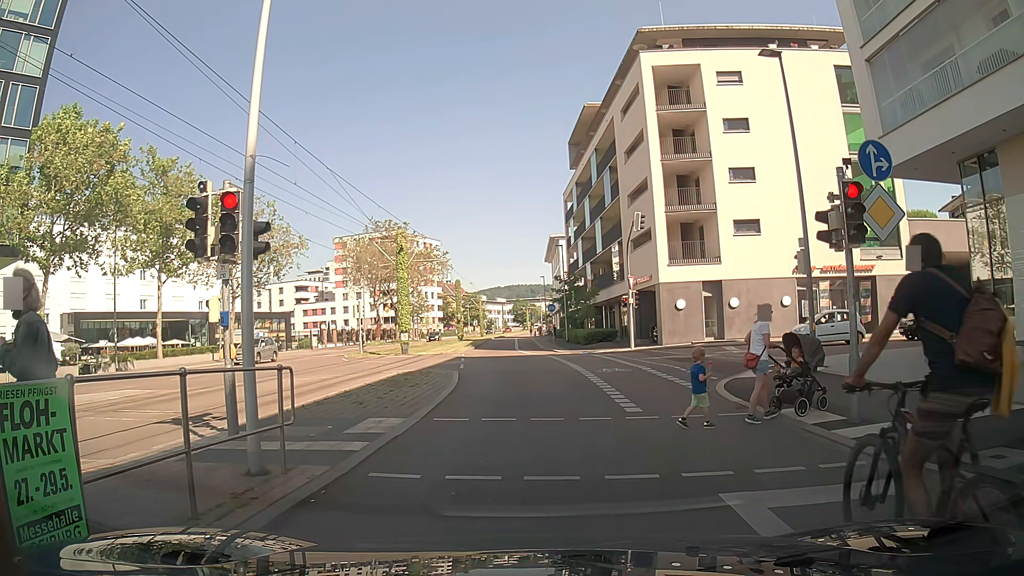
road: secondary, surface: asphalt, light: Day
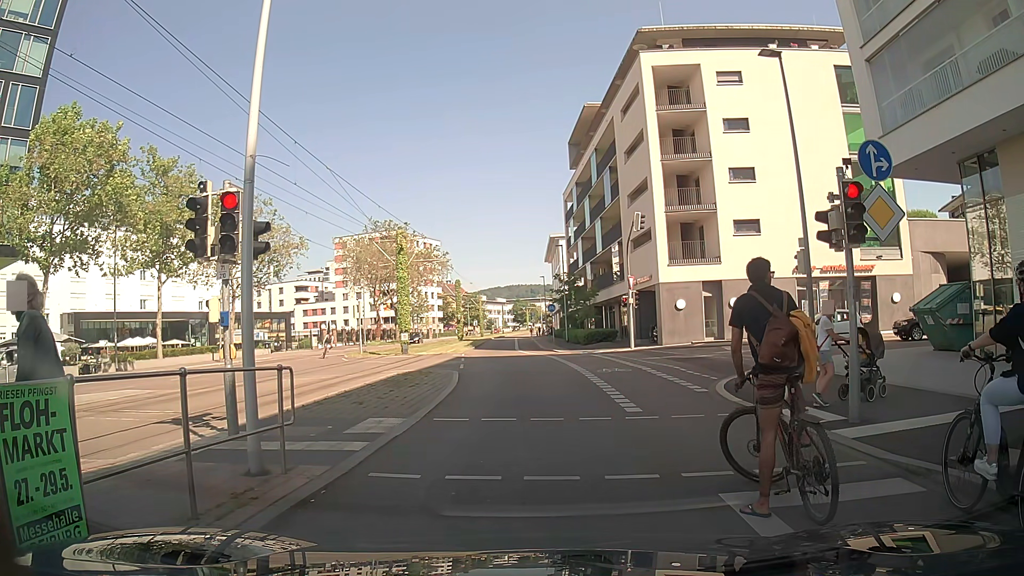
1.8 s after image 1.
(0.0, 0.0) m; 0°
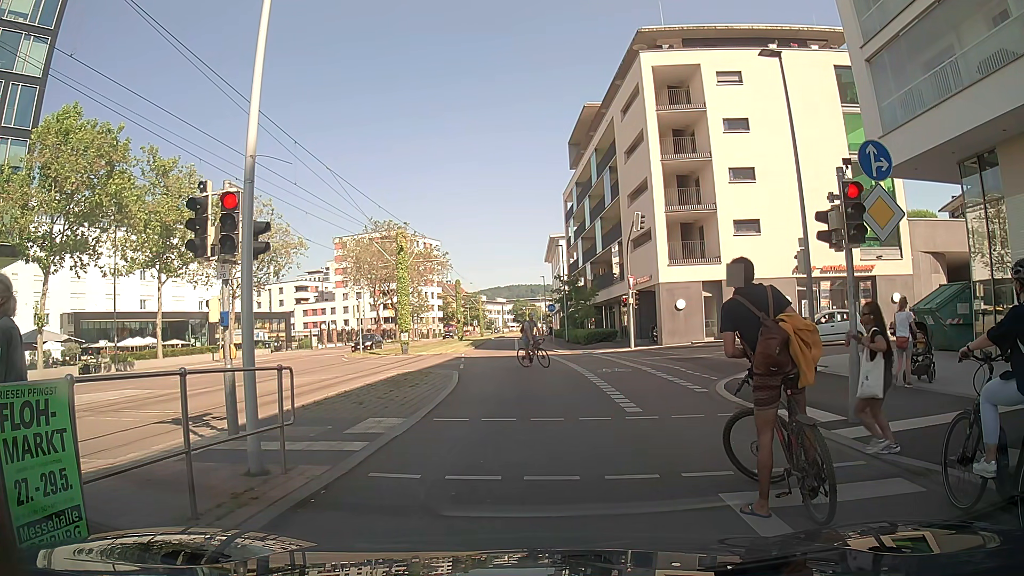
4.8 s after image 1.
(0.0, 0.0) m; 0°
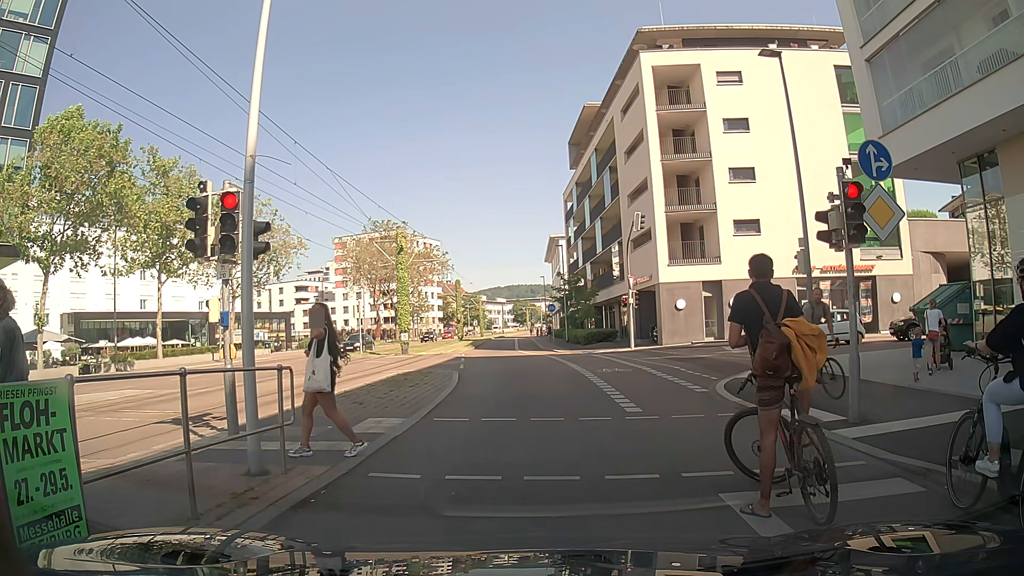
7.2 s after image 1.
(0.0, 0.0) m; 0°
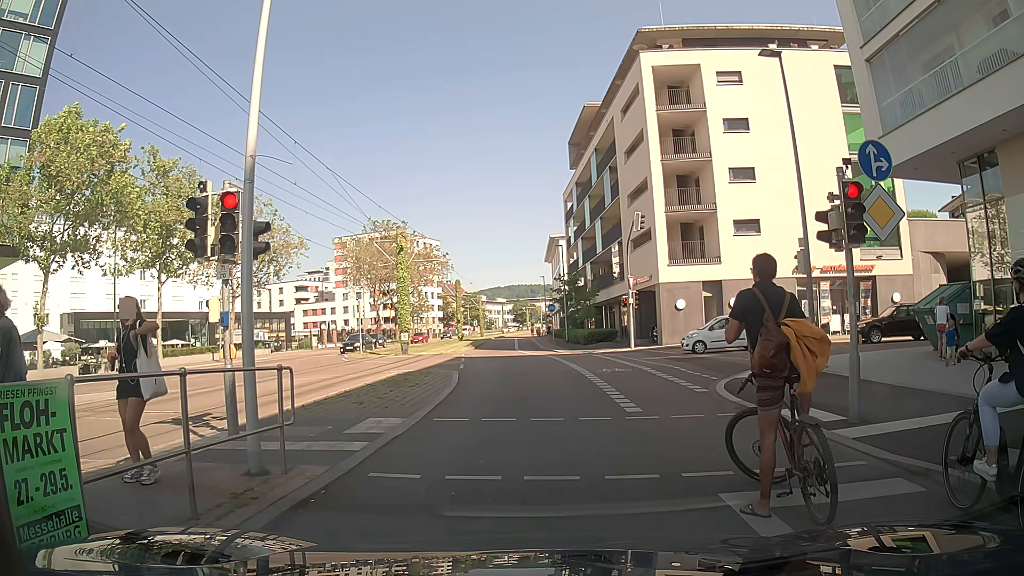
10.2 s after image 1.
(0.0, 0.0) m; 0°
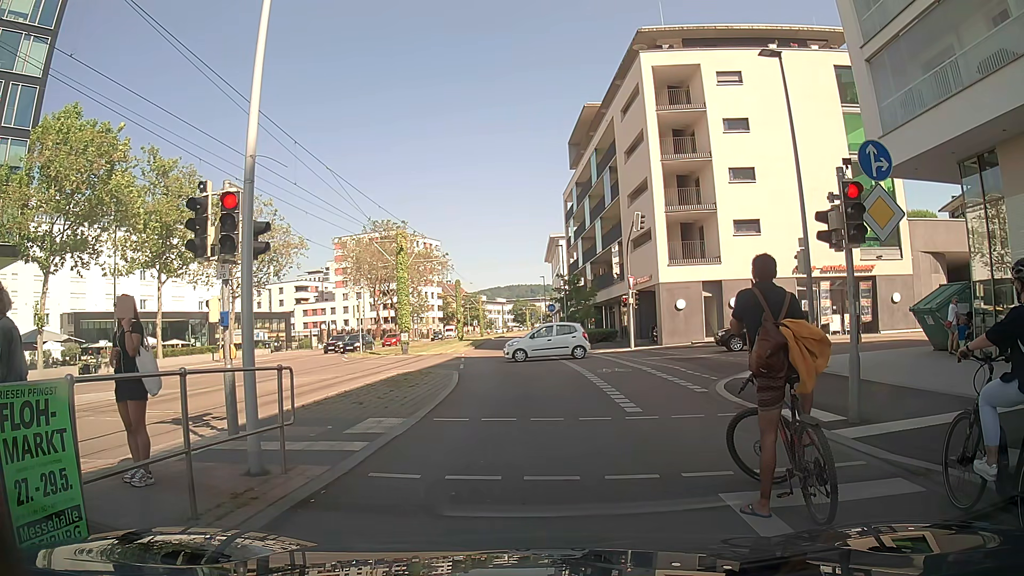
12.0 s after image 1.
(0.0, 0.0) m; 0°
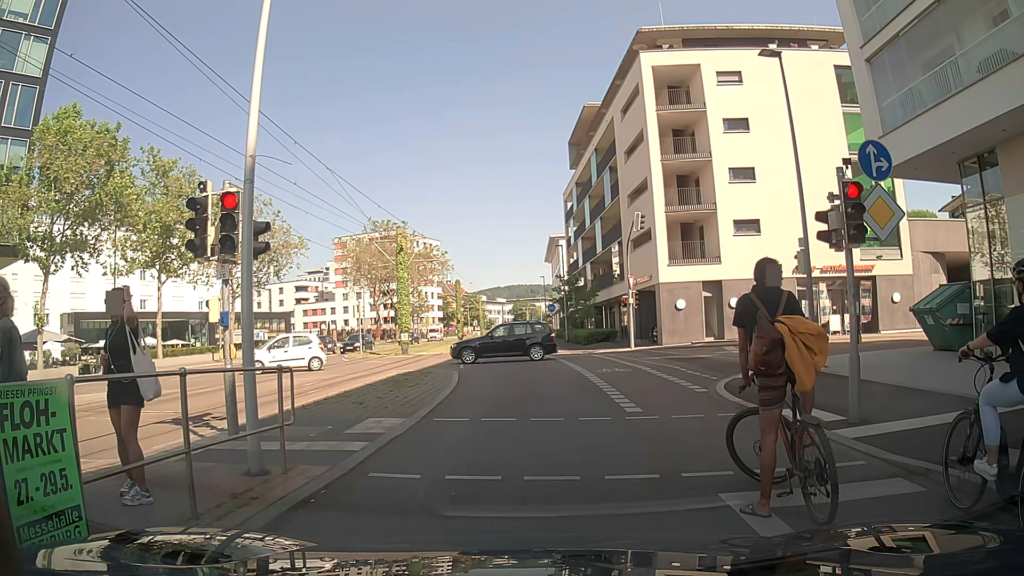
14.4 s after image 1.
(0.0, 0.0) m; 0°
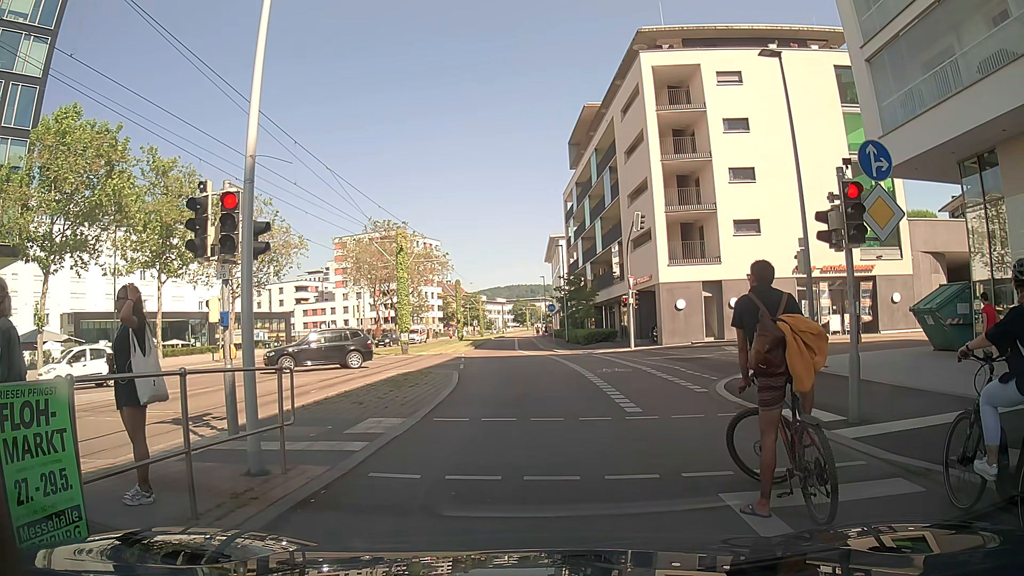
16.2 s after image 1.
(0.0, 0.0) m; 0°
(0, +10) (0, +20) (0, +30) (0, +40) (0, +50) (0, +60) (0, +70) (0, +80) (0, +90) (0, +100) m
